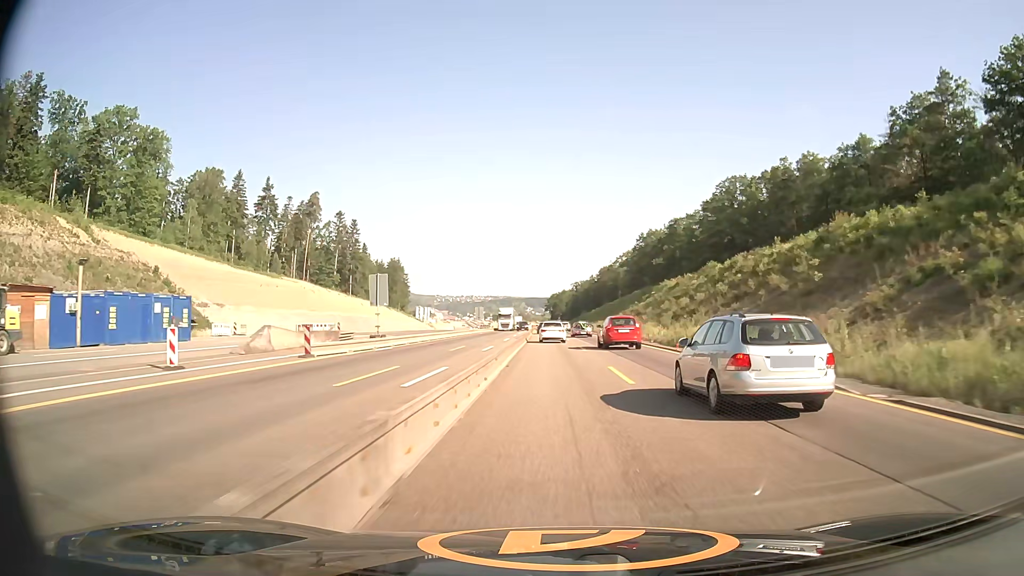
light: Day
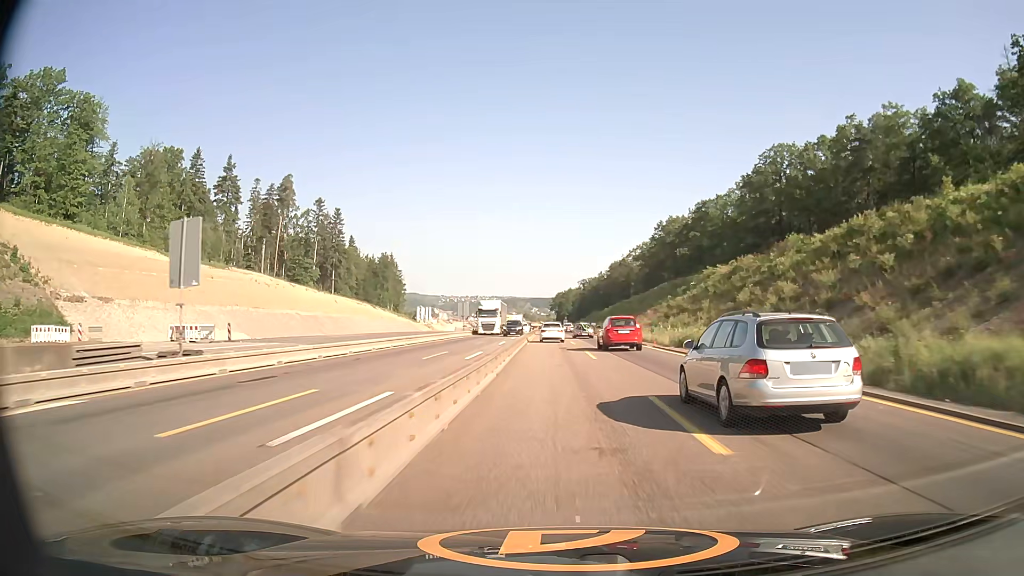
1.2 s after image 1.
(-0.1, +24.9) m; 0°
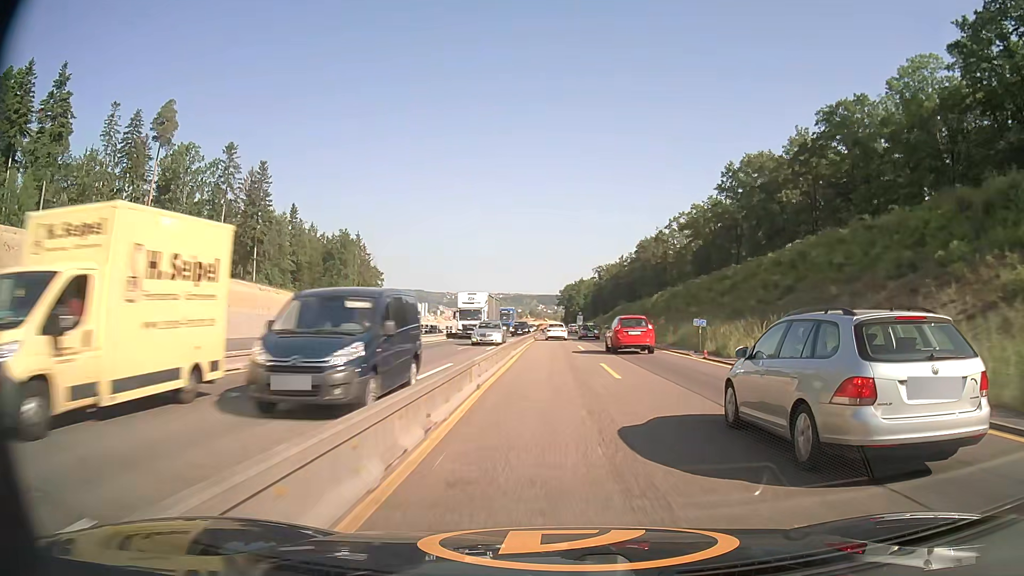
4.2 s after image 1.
(-0.3, +63.0) m; -1°
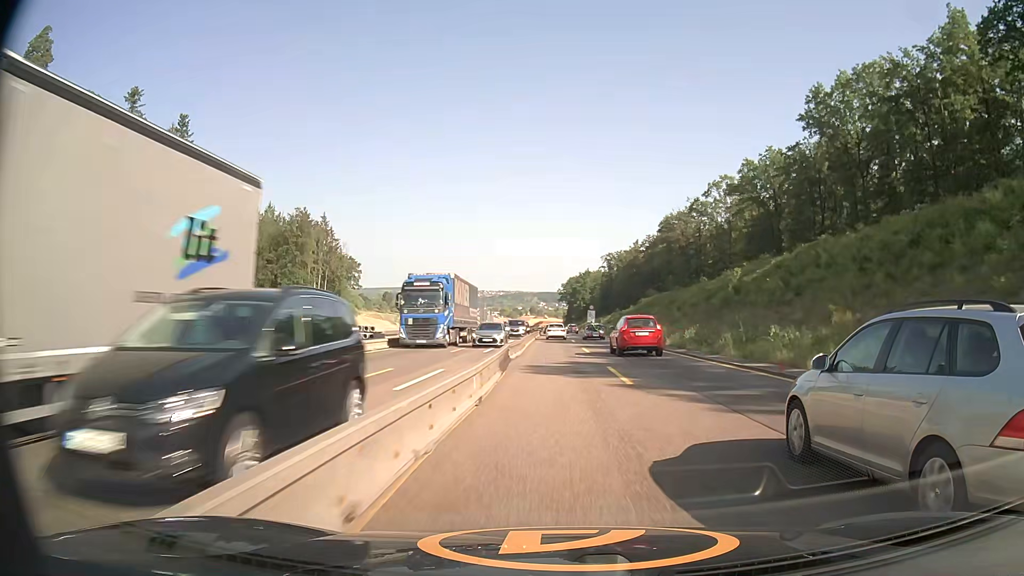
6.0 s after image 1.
(-0.1, +38.3) m; 0°
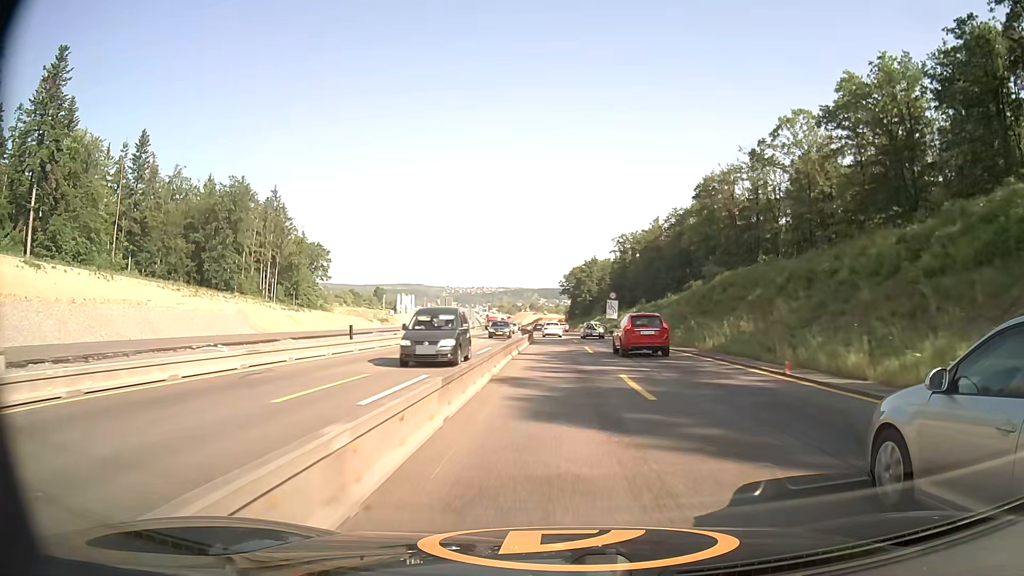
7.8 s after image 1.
(-0.1, +38.3) m; 0°
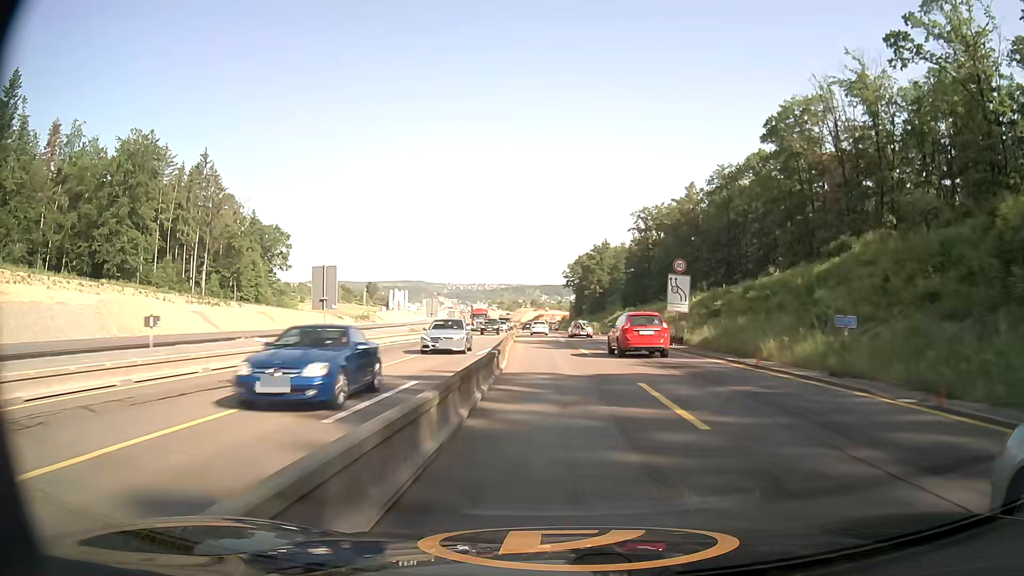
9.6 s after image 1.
(-0.1, +37.9) m; 0°
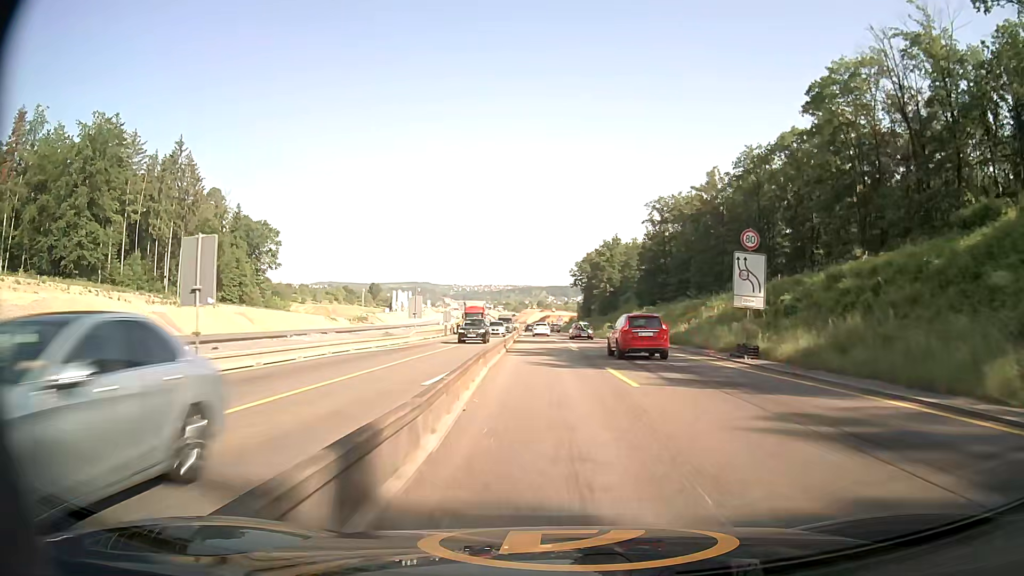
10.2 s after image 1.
(-0.1, +12.4) m; -1°
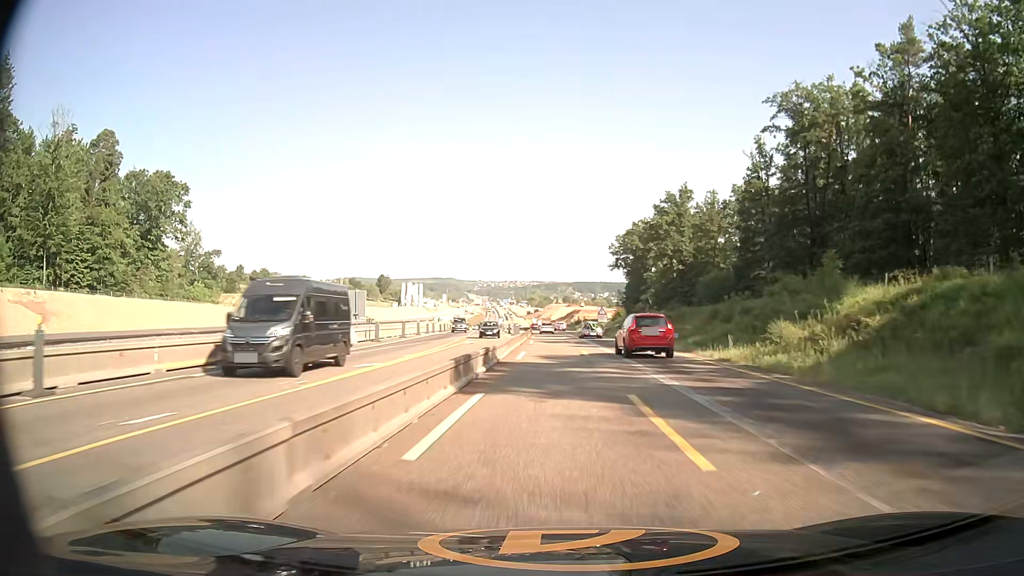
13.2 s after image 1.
(-1.4, +61.5) m; -2°
(0, +10) (0, +20) (0, +30) (0, +40) (0, +50) (0, +60) (0, +70) (-1, +80) (-1, +90) (-1, +100) m
